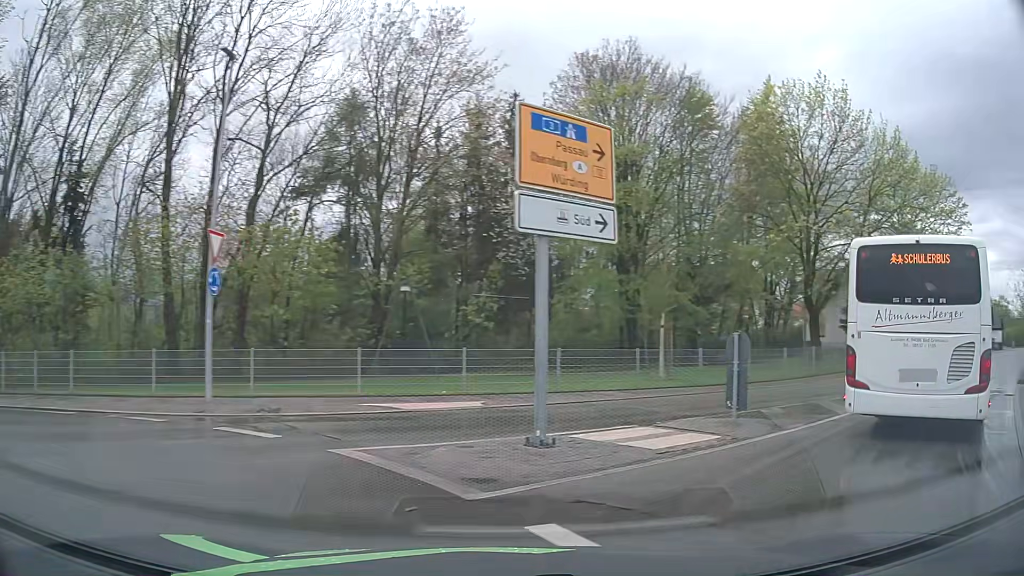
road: unclassified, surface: asphalt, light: Day
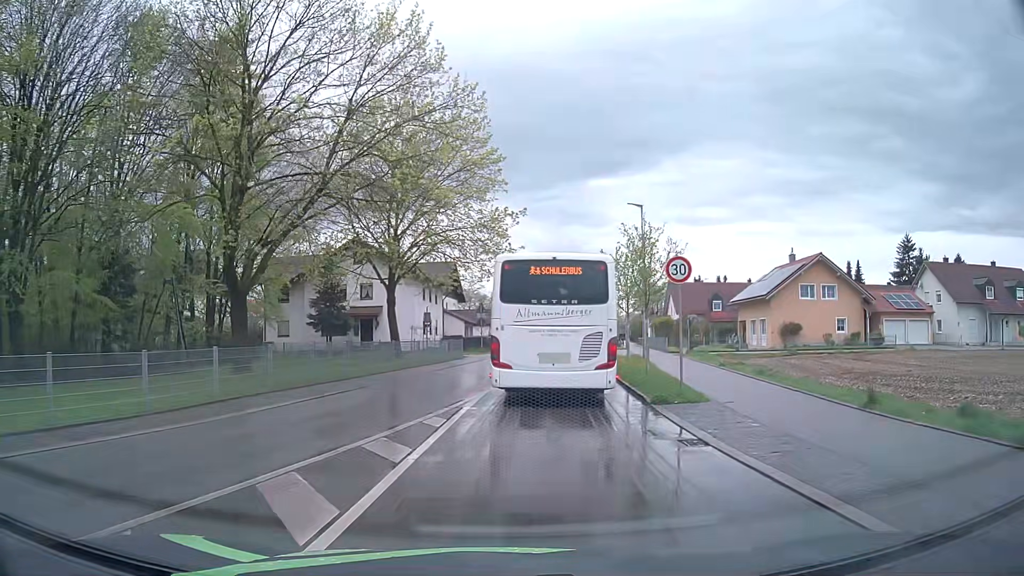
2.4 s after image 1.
(+6.1, +11.1) m; +45°
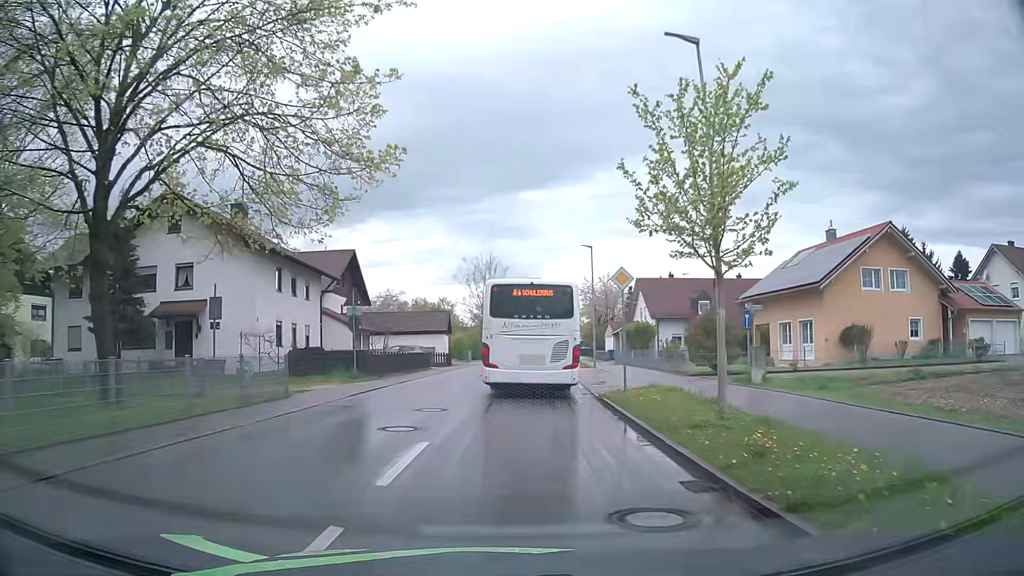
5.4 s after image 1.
(+1.2, +21.6) m; +6°
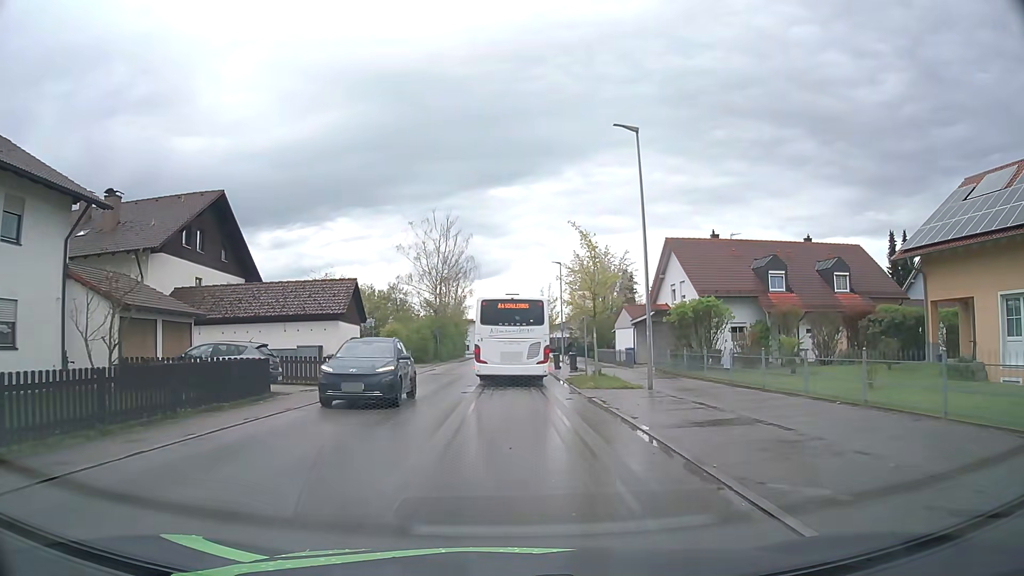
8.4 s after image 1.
(+0.3, +24.4) m; +2°
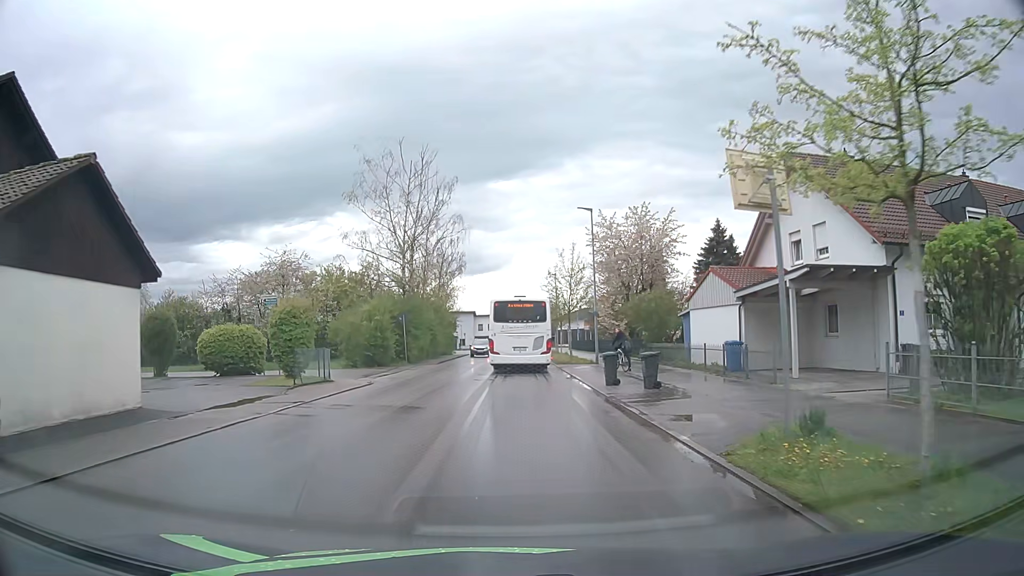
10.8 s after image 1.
(0.0, +20.0) m; 0°
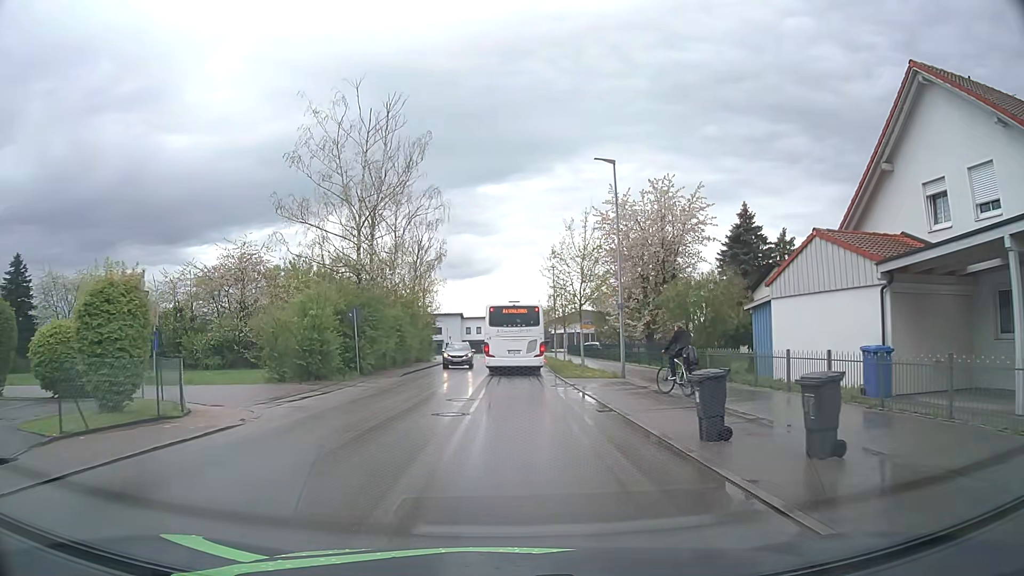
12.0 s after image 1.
(0.0, +10.4) m; +1°
